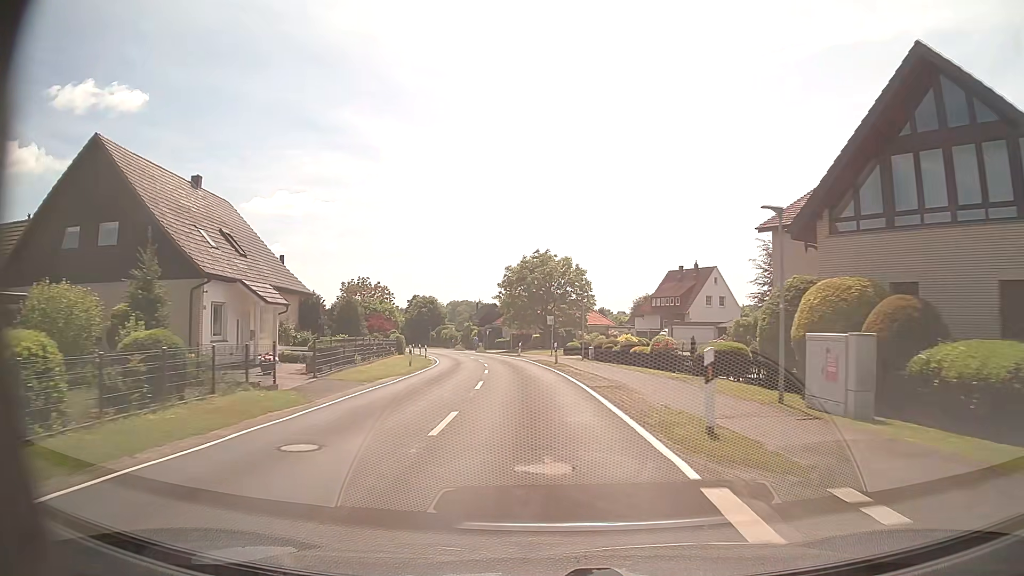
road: tertiary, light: Day
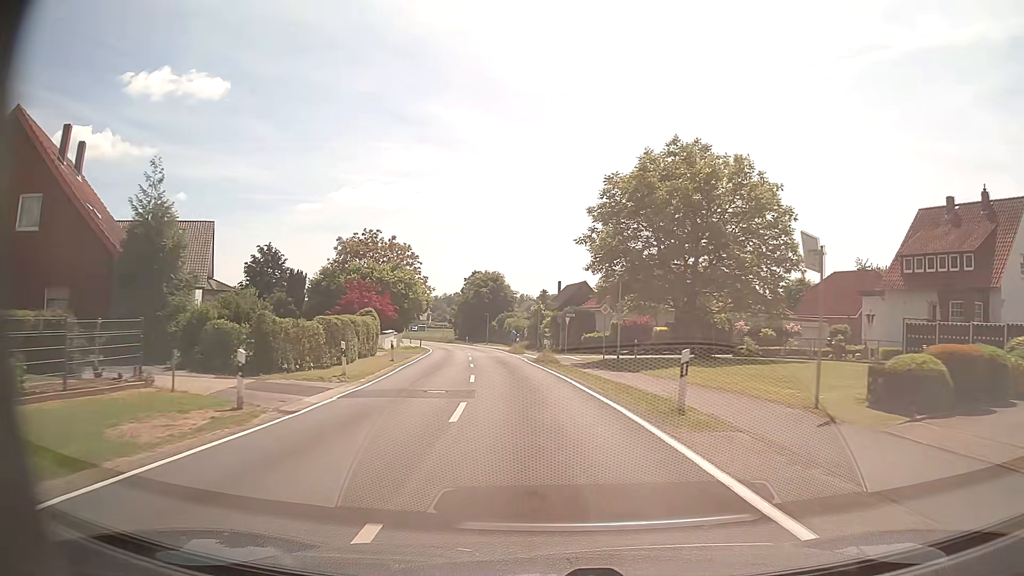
(-2.8, +43.2) m; -8°
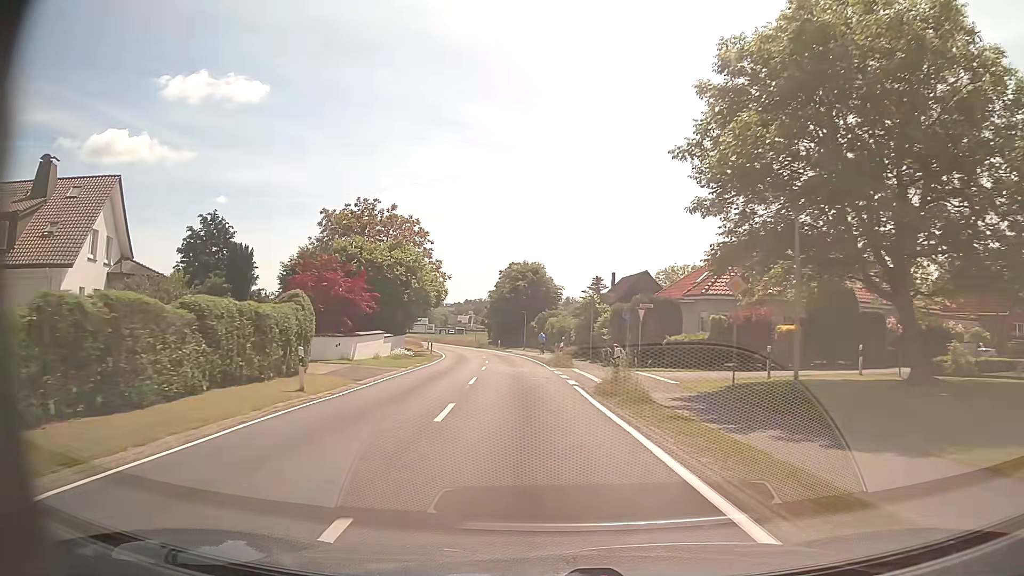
(-0.5, +17.8) m; -4°
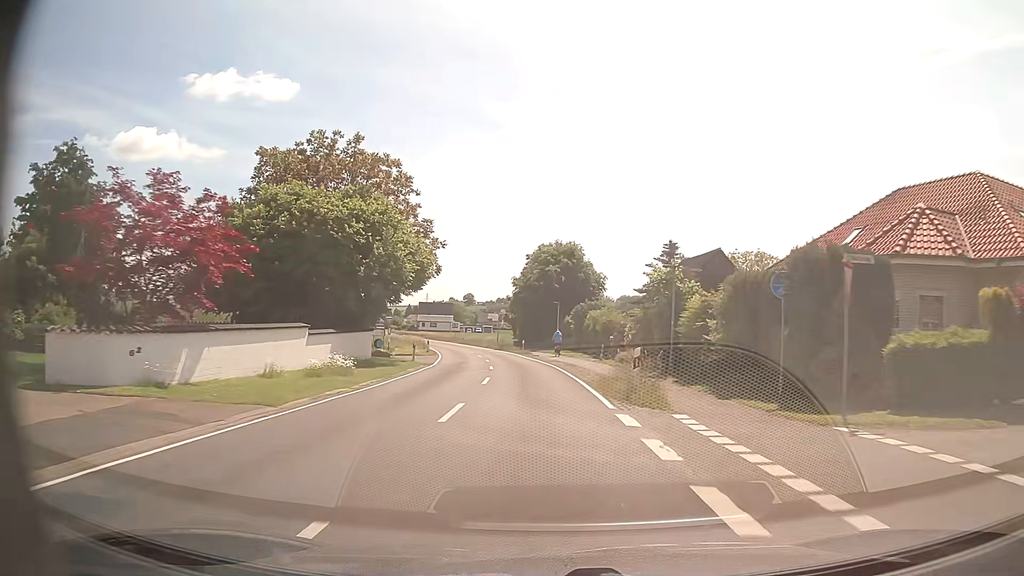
(-0.5, +17.9) m; -3°
